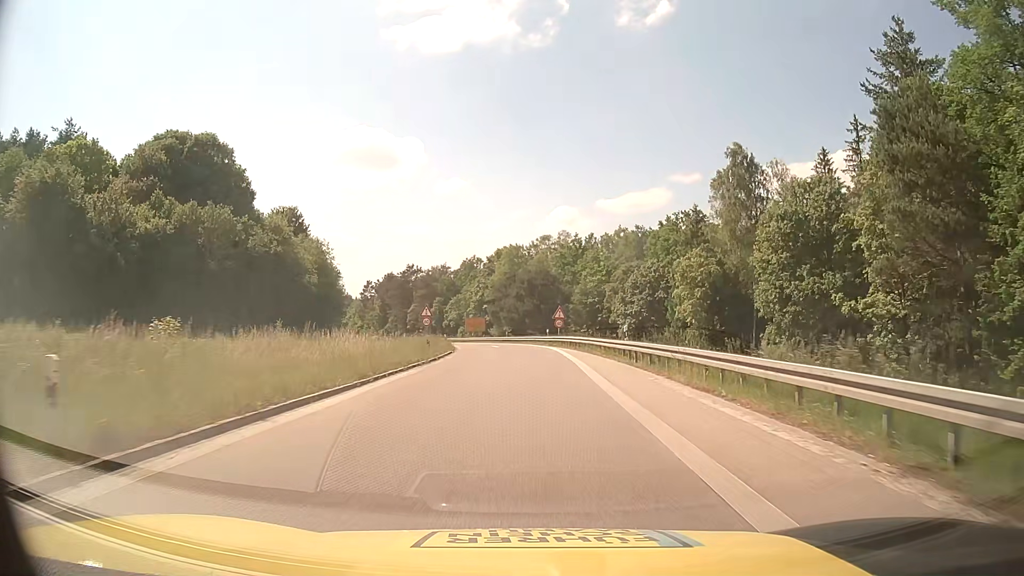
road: motorway_link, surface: asphalt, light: Day
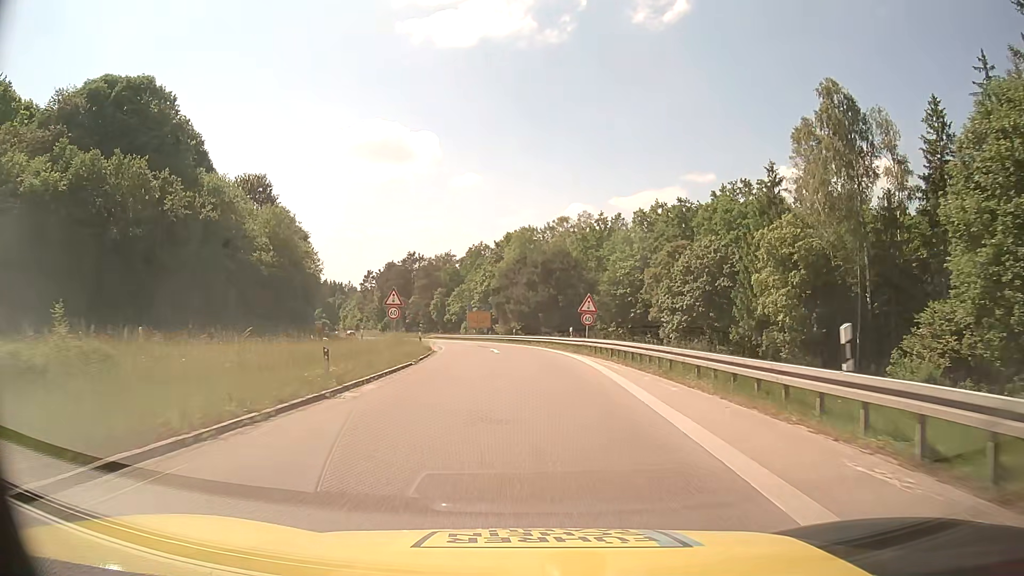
(0.0, +17.9) m; 0°
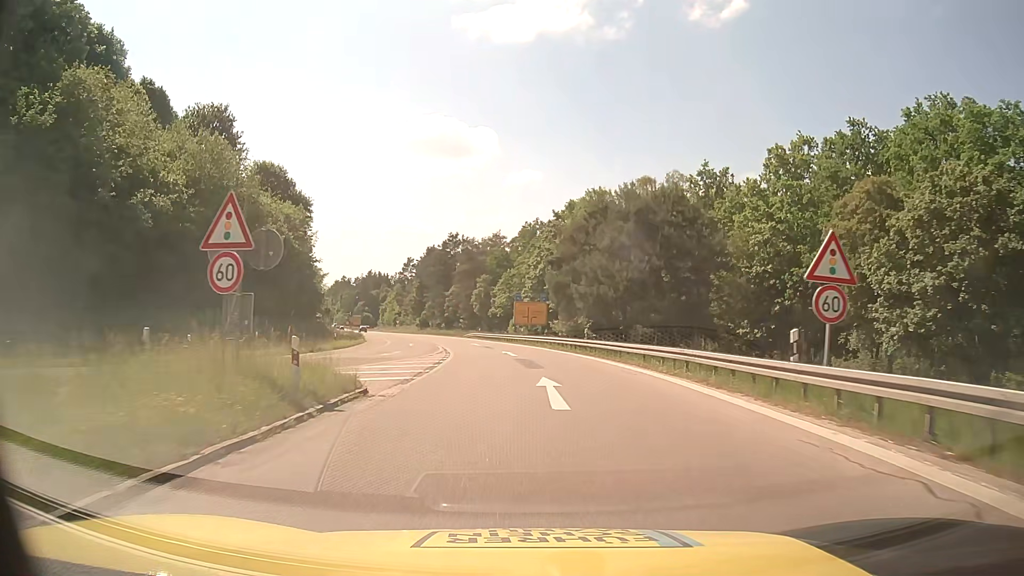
(-1.2, +26.8) m; -5°
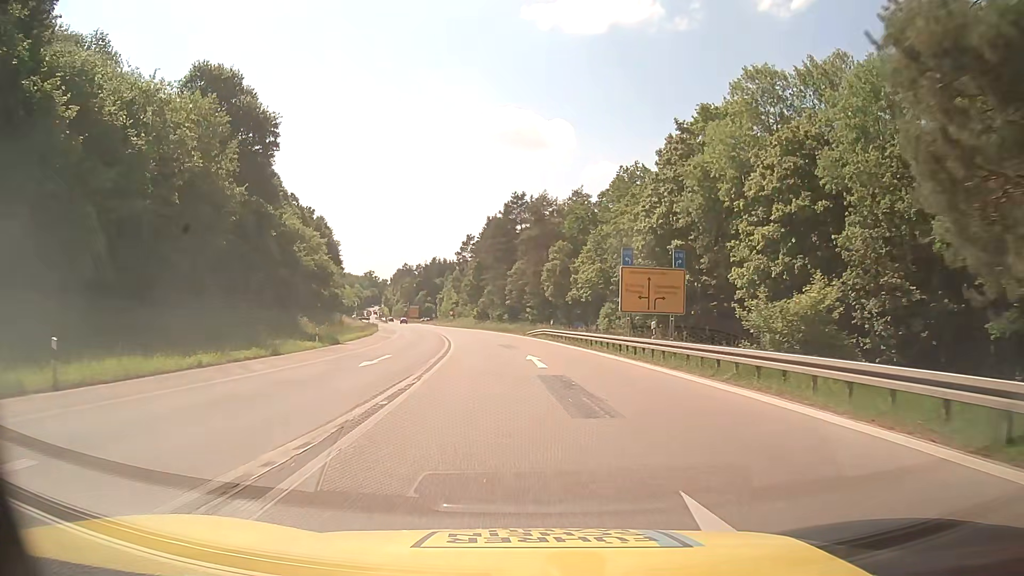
(-1.6, +35.4) m; -6°
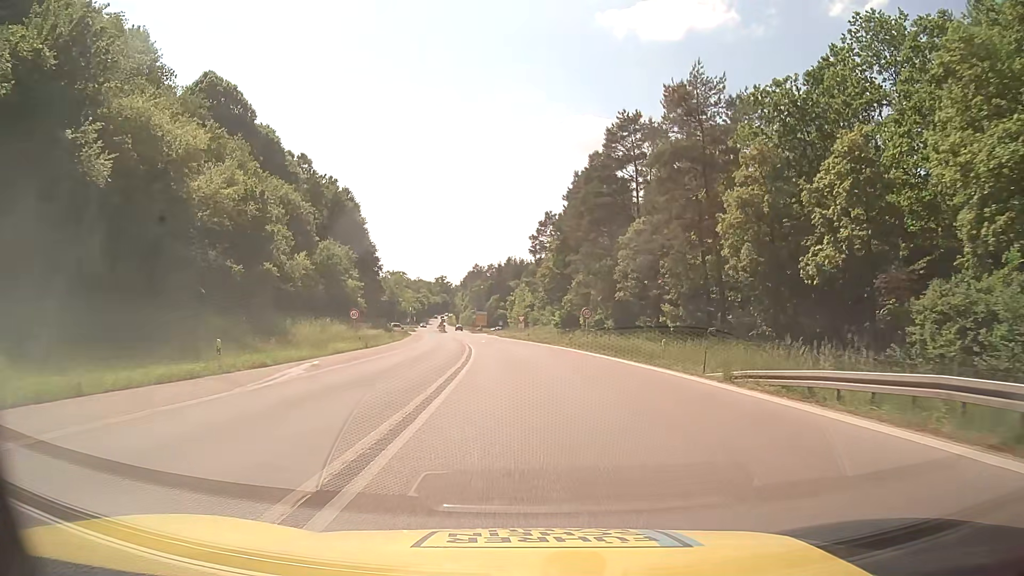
(-3.5, +42.9) m; -8°
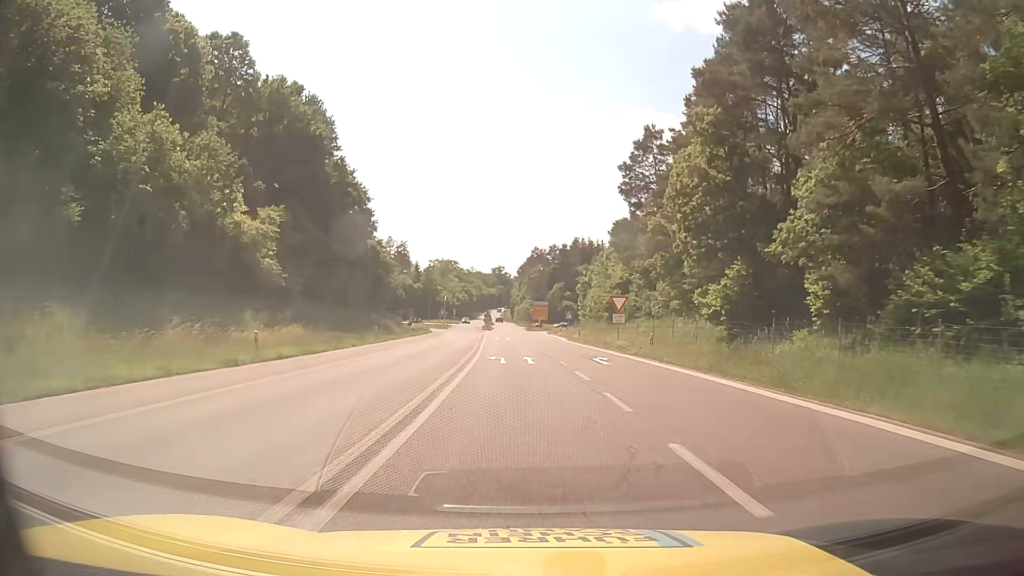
(-2.2, +48.0) m; -5°
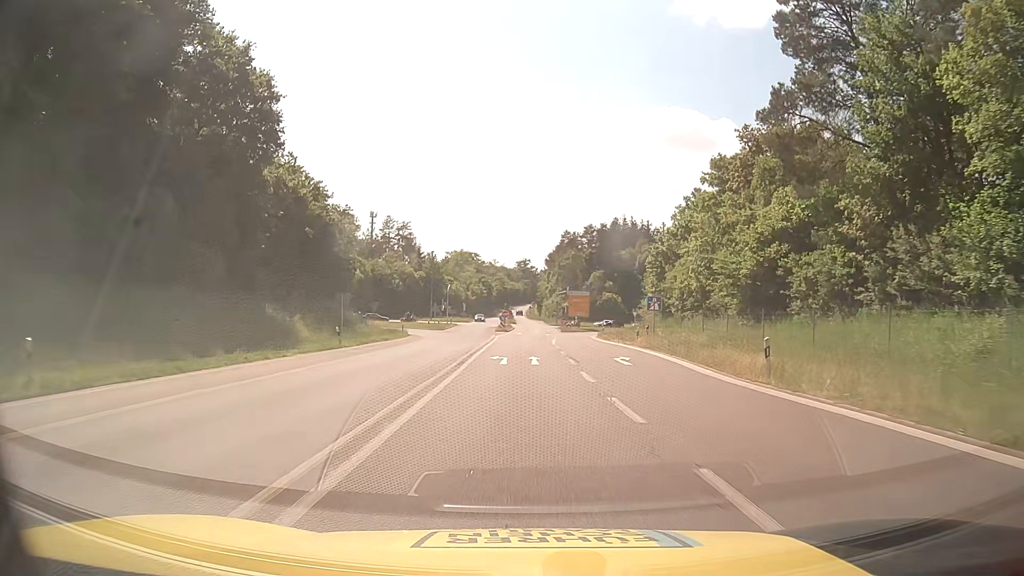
(-1.1, +37.6) m; -3°
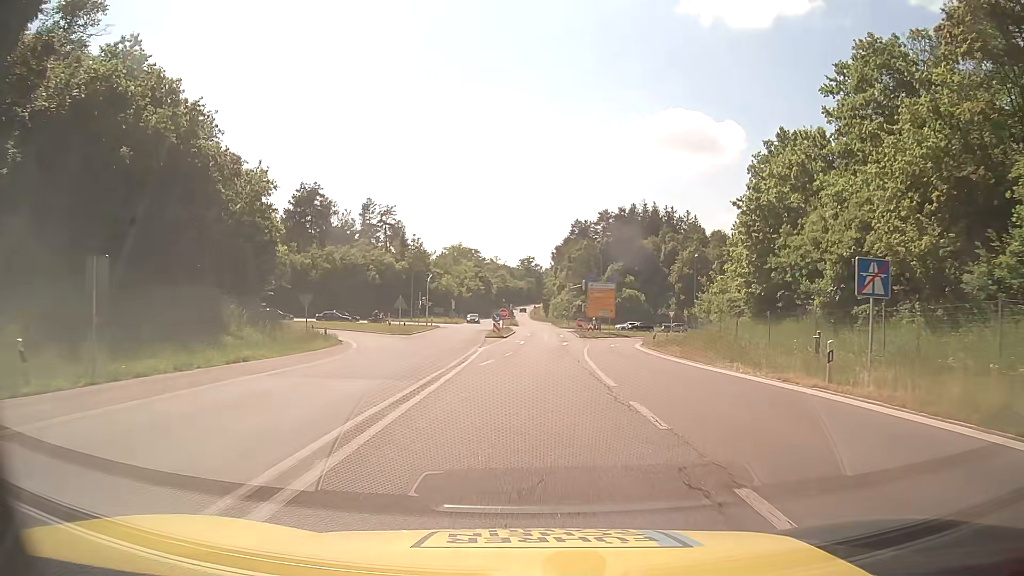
(-0.1, +24.5) m; +1°
(0, +10) (0, +20) (+1, +30) (+1, +40) (+2, +50) (+3, +60) (+3, +70) (+2, +80) (+2, +90) (+1, +100) m
